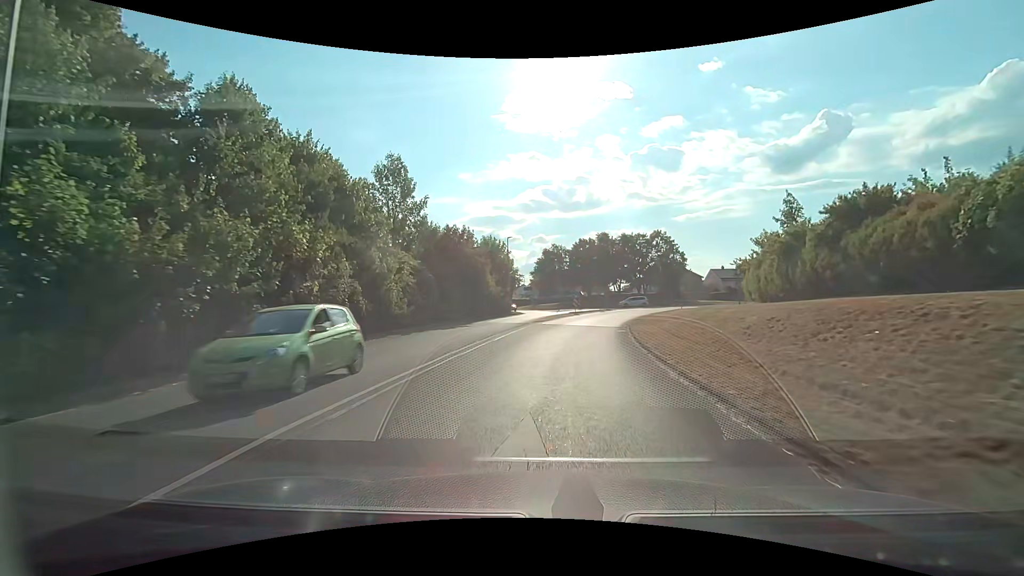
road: tertiary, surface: asphalt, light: Day
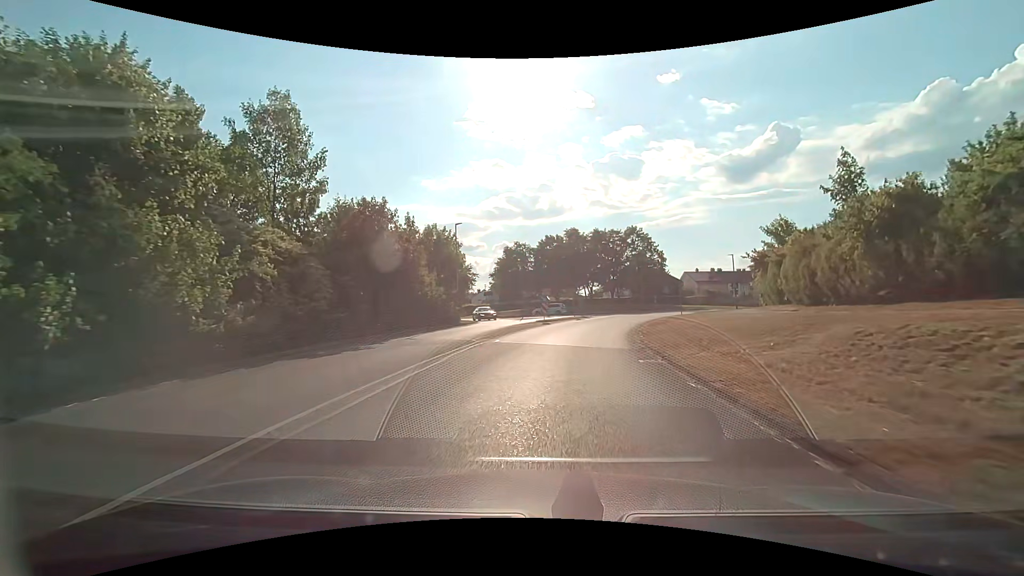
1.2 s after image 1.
(+0.5, +12.5) m; +4°
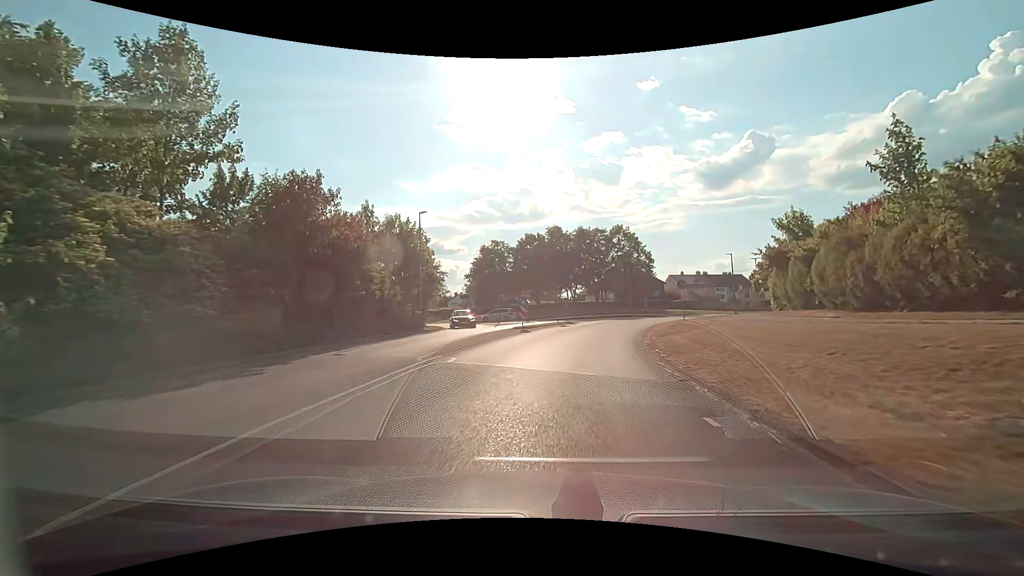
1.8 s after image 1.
(+0.1, +6.2) m; +2°
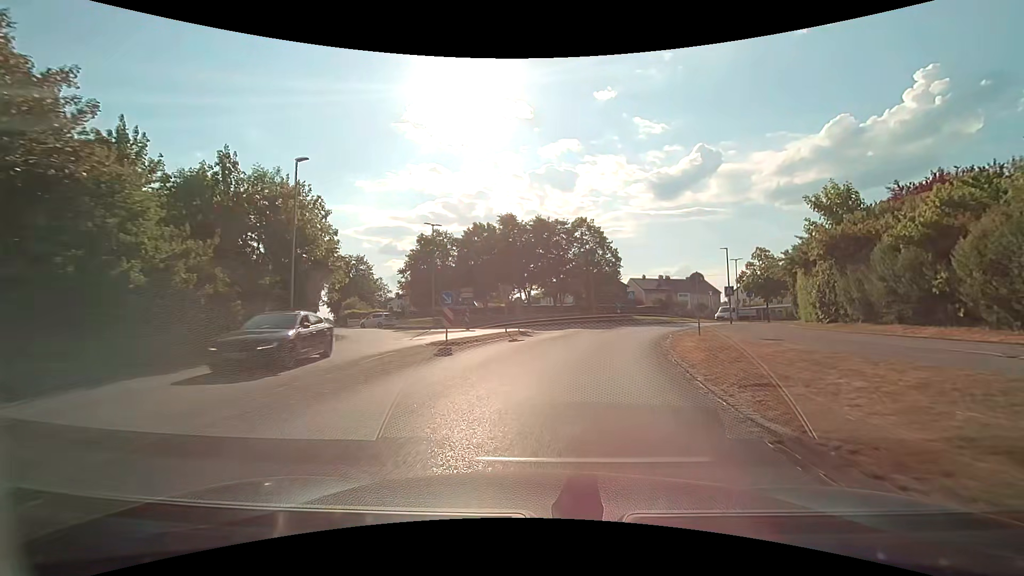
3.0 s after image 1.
(+0.5, +12.1) m; +5°
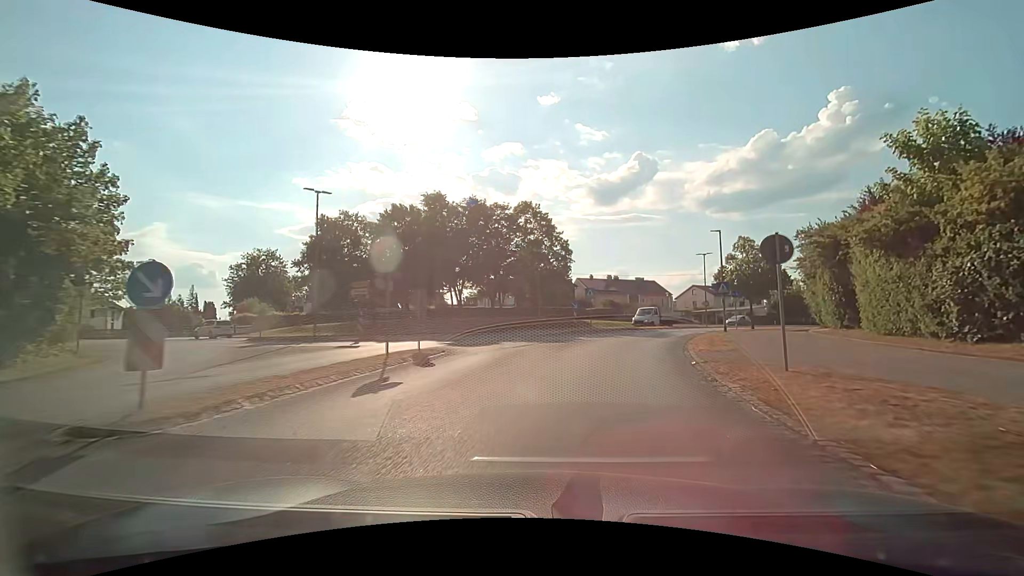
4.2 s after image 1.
(+0.8, +11.9) m; +7°
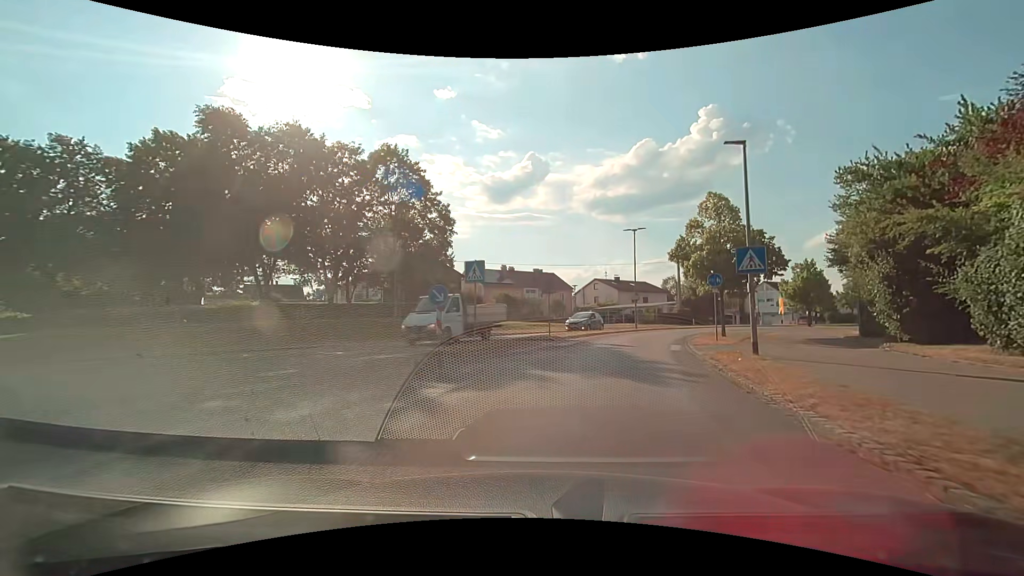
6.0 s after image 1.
(+1.8, +17.3) m; +12°
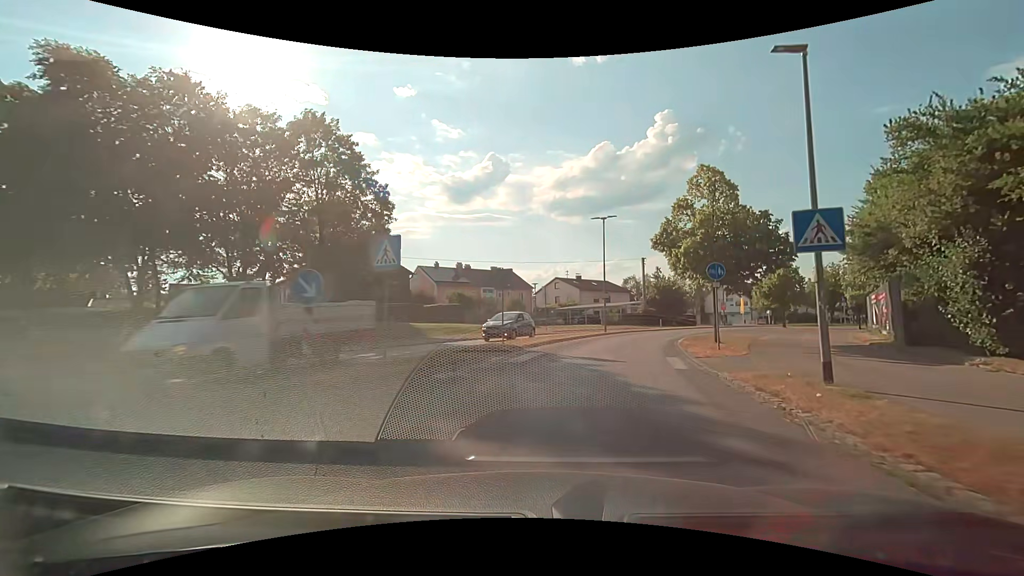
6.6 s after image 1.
(+0.2, +5.7) m; +5°
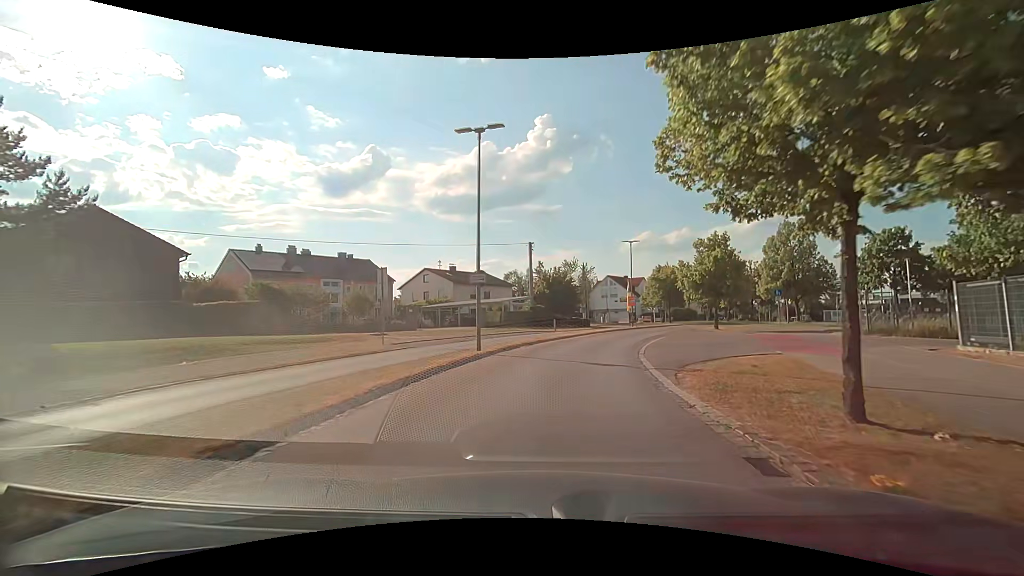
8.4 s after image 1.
(+2.0, +16.6) m; +13°
(+1, +10) (+2, +20) (+5, +29) (+9, +39) (+13, +48) (+17, +57) (+24, +64) (+34, +66) (+43, +62) (+51, +57) m
